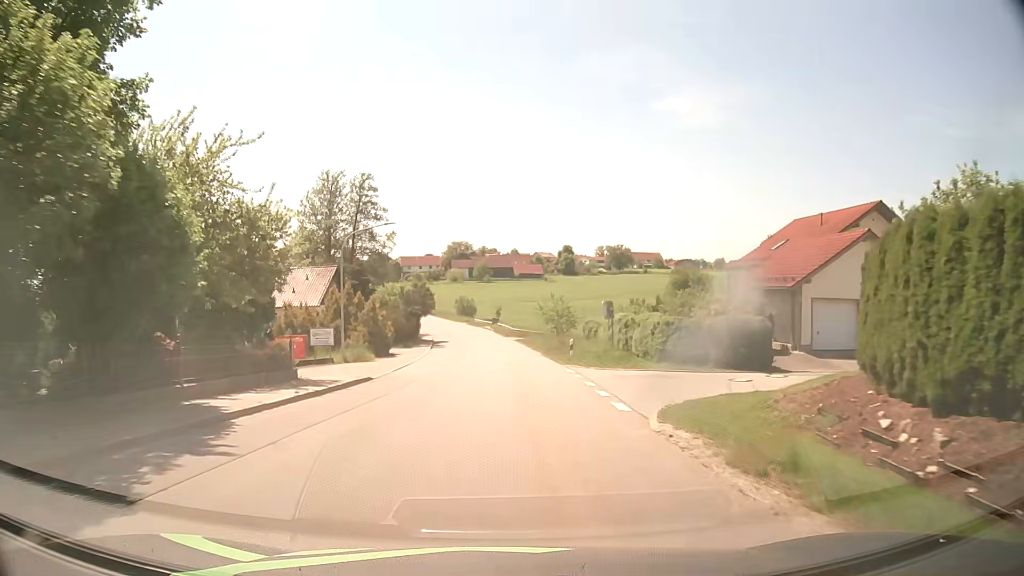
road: tertiary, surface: asphalt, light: Day
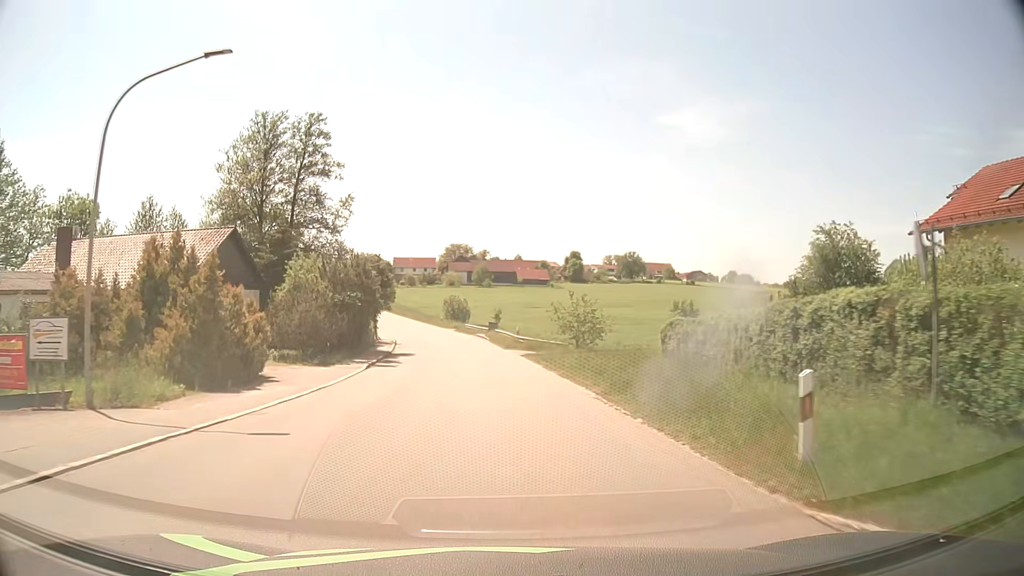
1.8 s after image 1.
(+0.1, +23.0) m; 0°
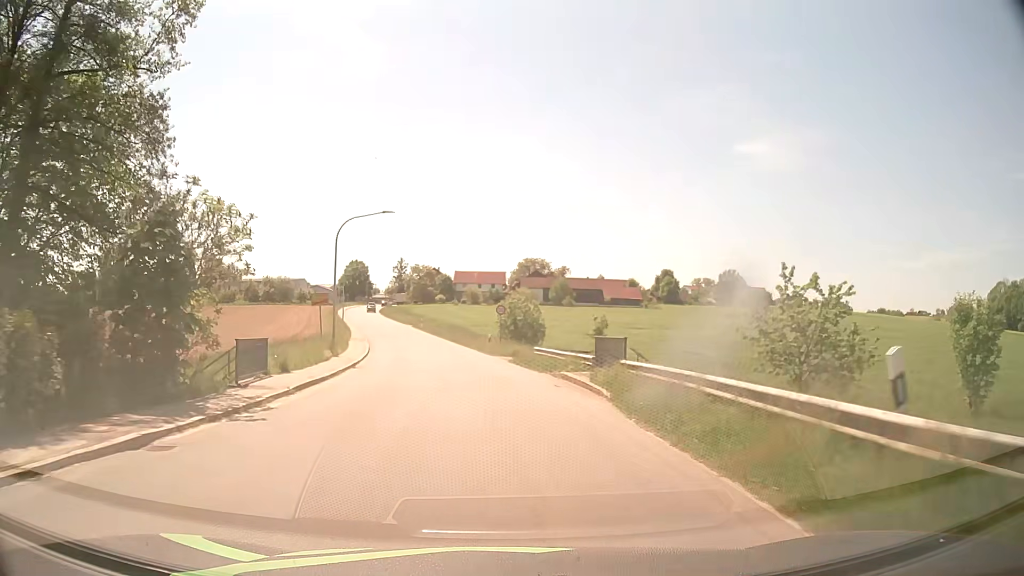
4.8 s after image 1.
(-1.7, +37.7) m; -7°
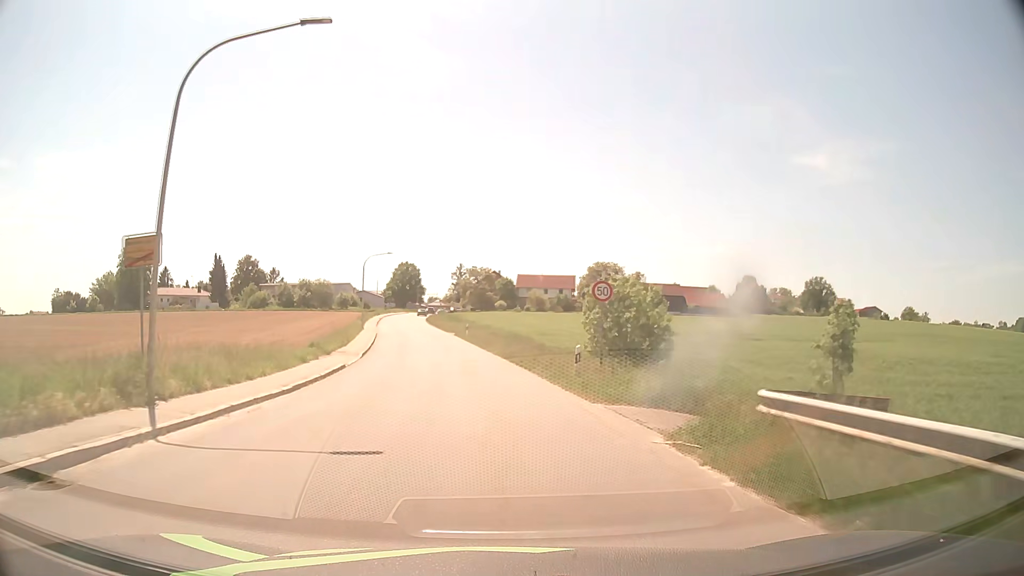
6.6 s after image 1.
(-0.9, +22.5) m; -5°
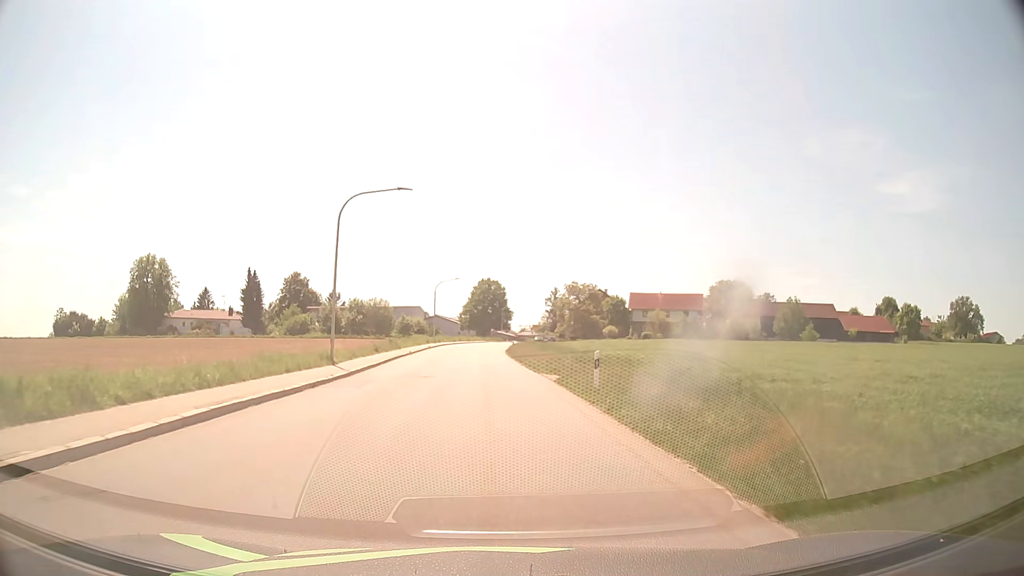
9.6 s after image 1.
(-2.9, +37.1) m; -8°
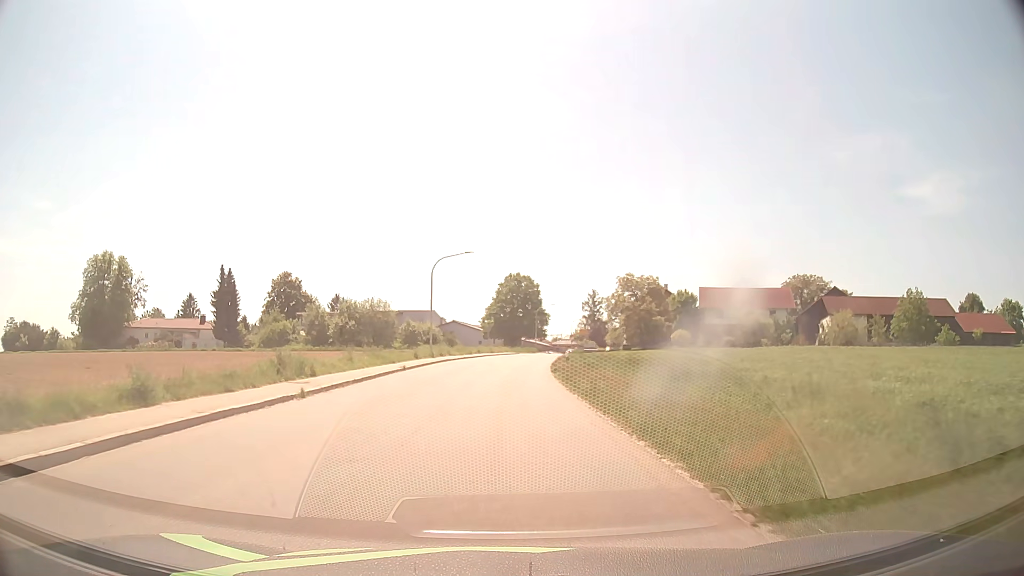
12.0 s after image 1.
(-0.8, +29.3) m; -2°
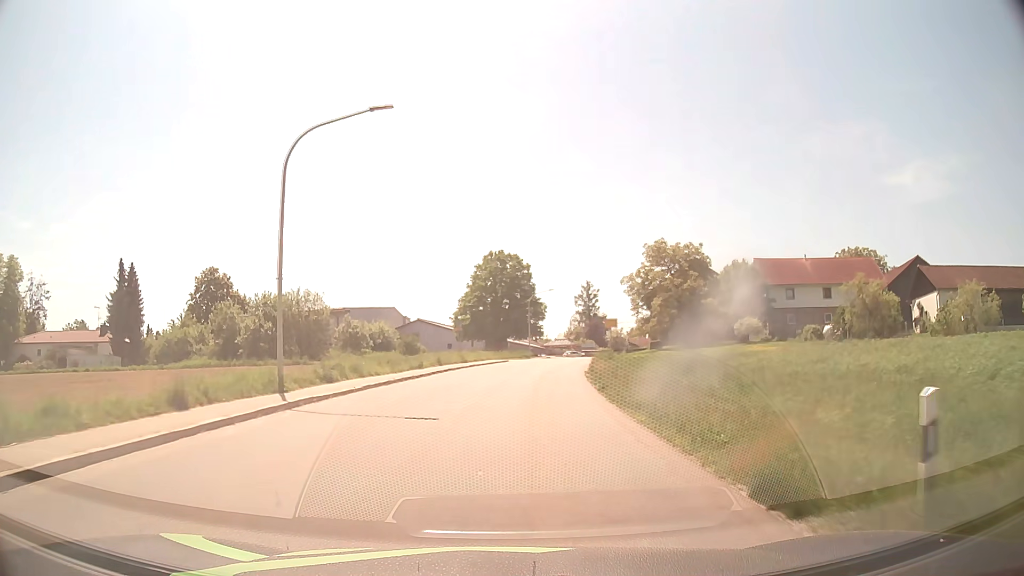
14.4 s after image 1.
(+0.1, +29.7) m; +2°
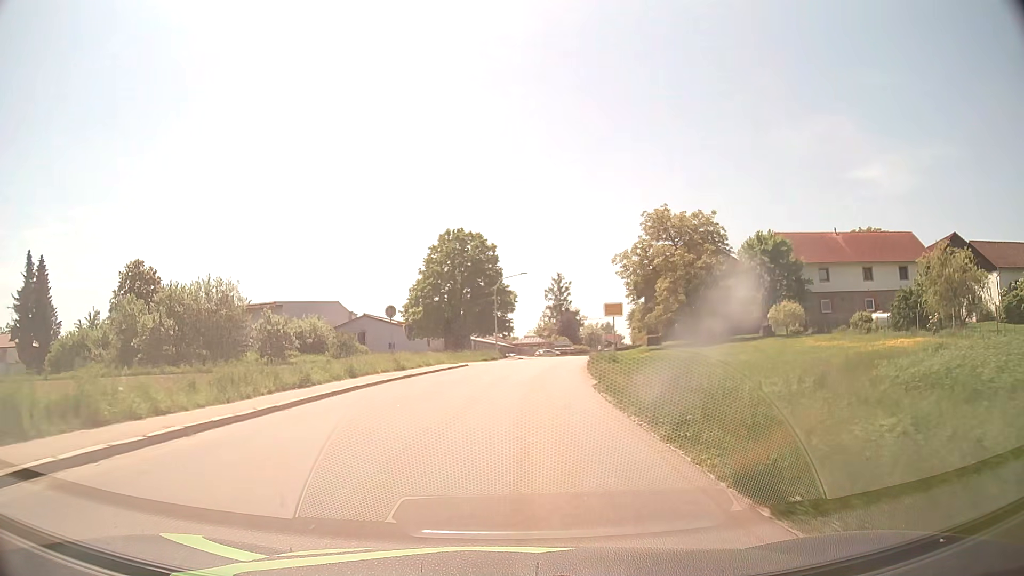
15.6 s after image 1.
(+0.4, +15.0) m; +3°
(0, +10) (+1, +20) (+1, +30) (+2, +40) (+4, +50) (+5, +60) (+7, +69) (+10, +79) (+12, +89) (+14, +99) m
